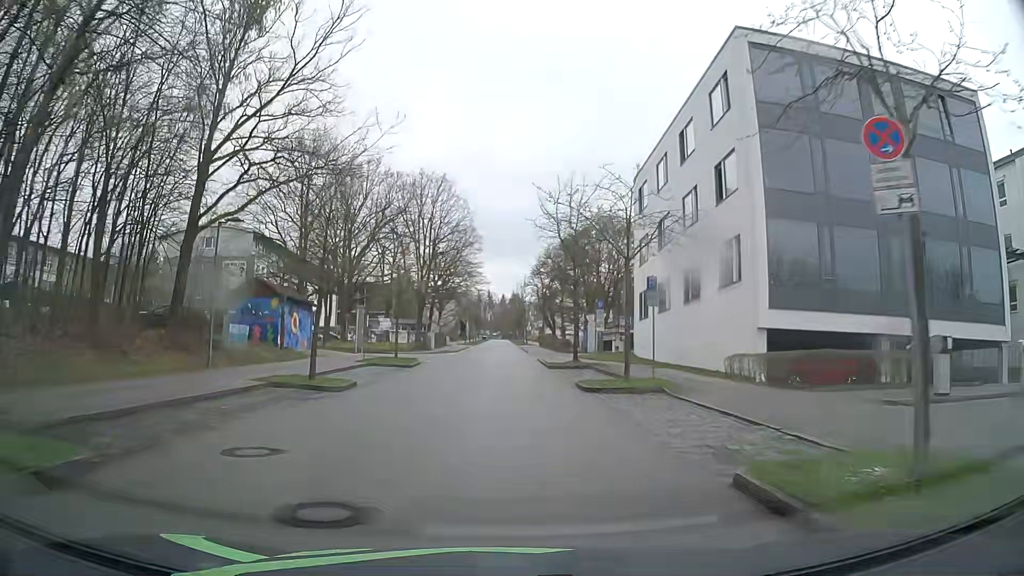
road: residential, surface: asphalt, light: Day
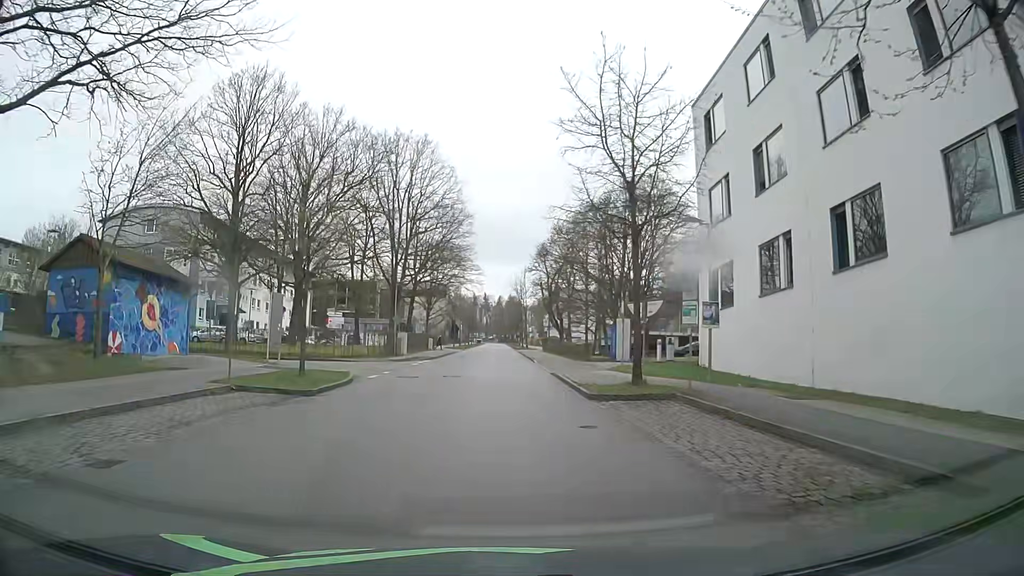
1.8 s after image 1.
(-0.1, +16.1) m; 0°
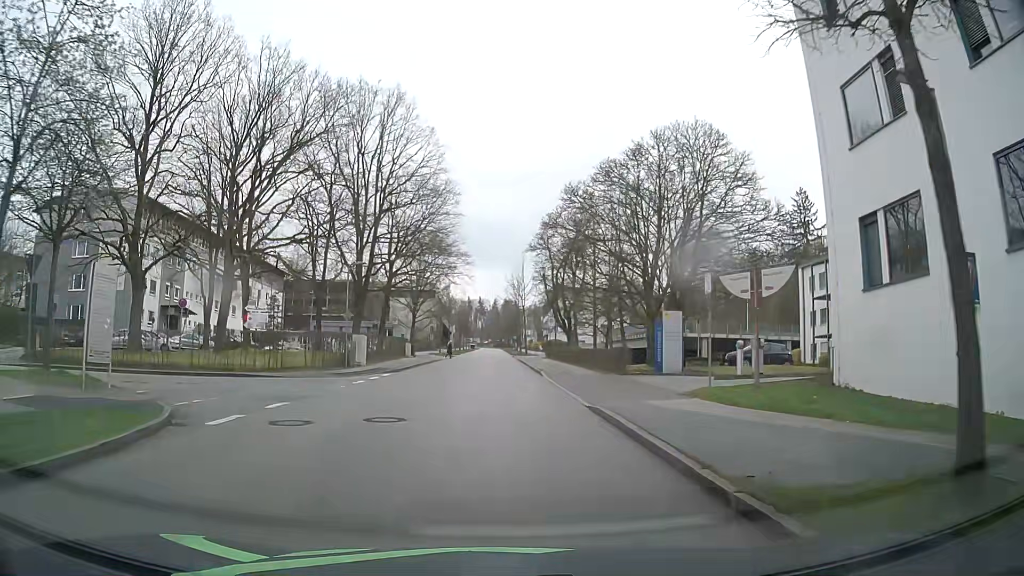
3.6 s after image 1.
(0.0, +13.1) m; 0°
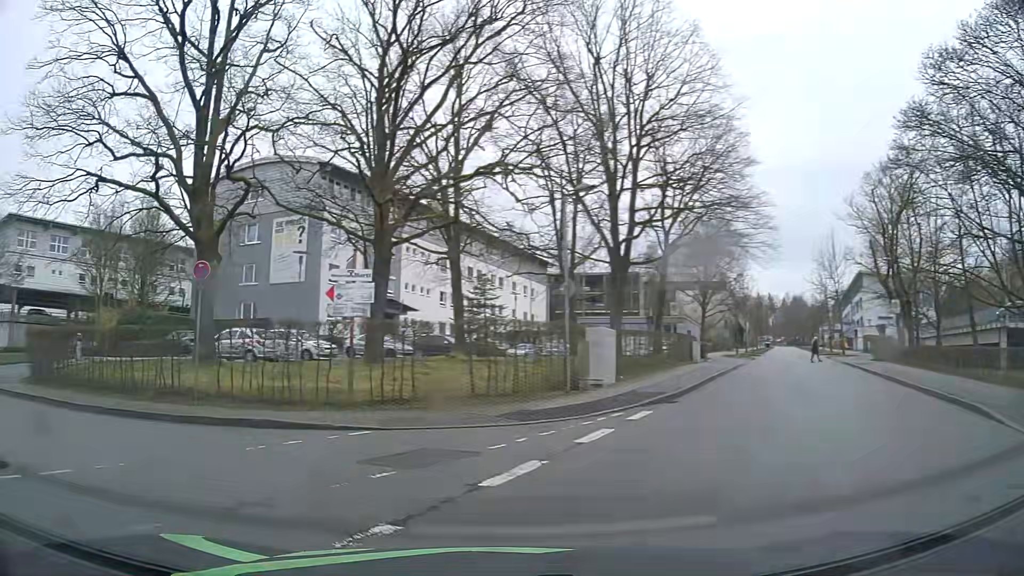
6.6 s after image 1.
(-1.3, +16.7) m; -24°
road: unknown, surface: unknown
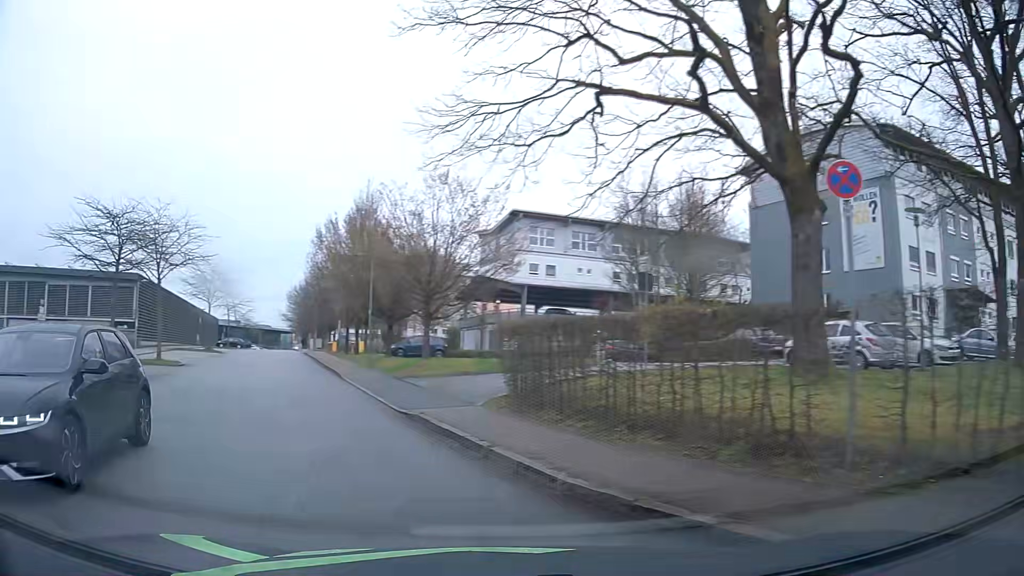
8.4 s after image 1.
(-3.2, +7.9) m; -44°
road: residential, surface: asphalt
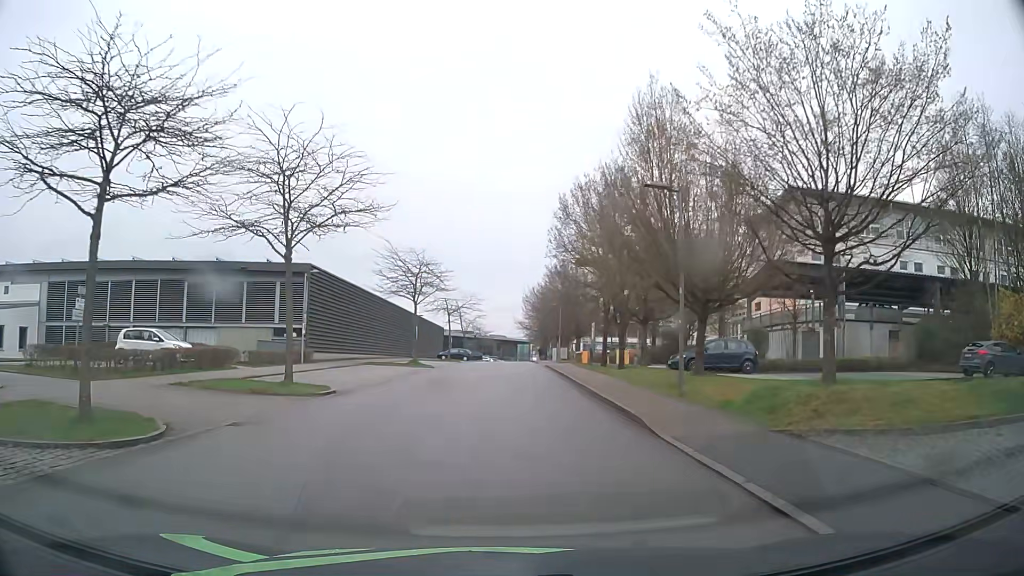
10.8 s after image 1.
(-4.7, +14.2) m; -23°
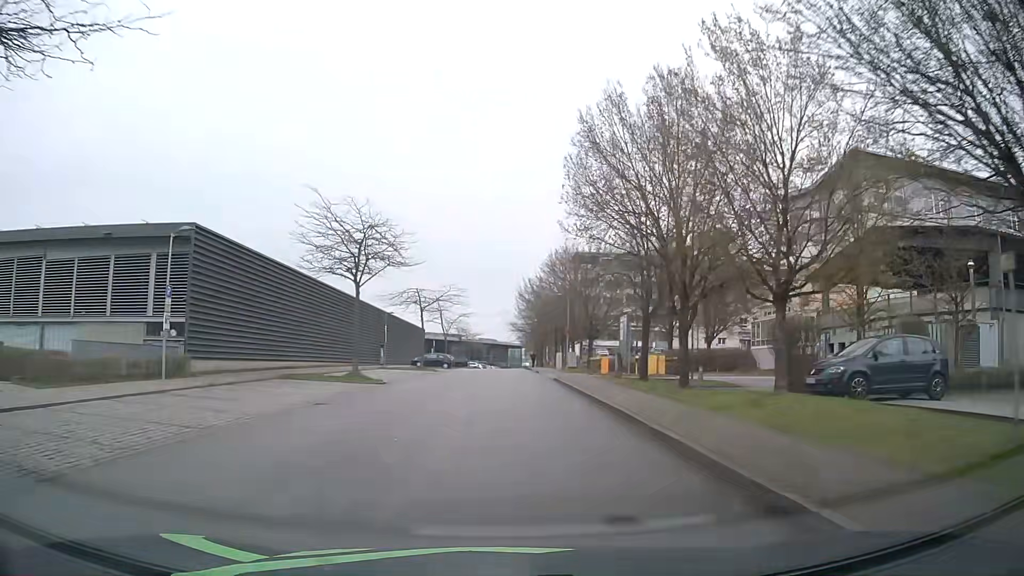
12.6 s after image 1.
(0.0, +15.3) m; +1°
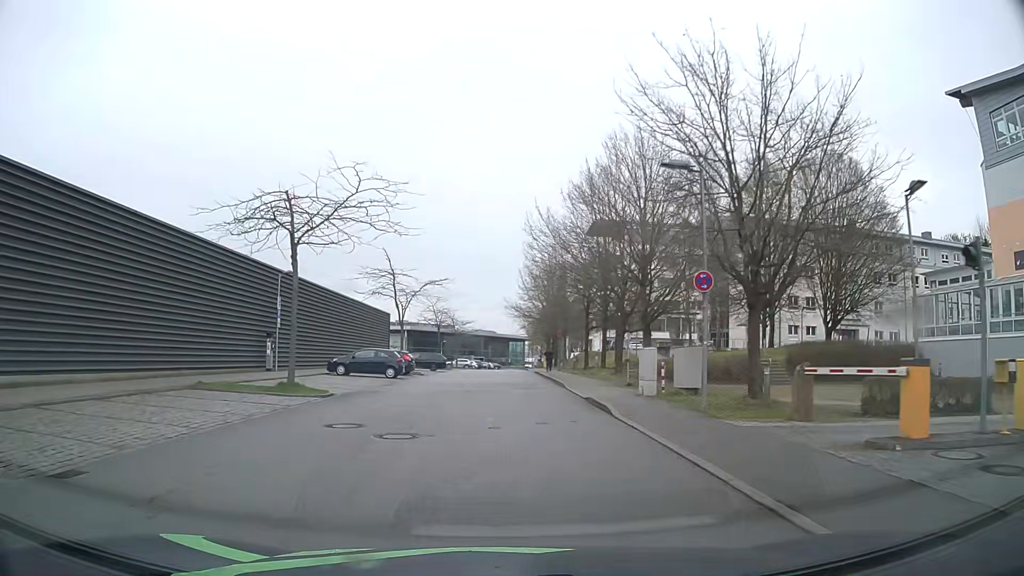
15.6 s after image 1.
(+0.2, +31.3) m; 0°
(0, +10) (0, +20) (0, +30) (0, +40) (0, +50) (0, +60) (0, +70) (0, +80) (0, +90) (0, +100) m
